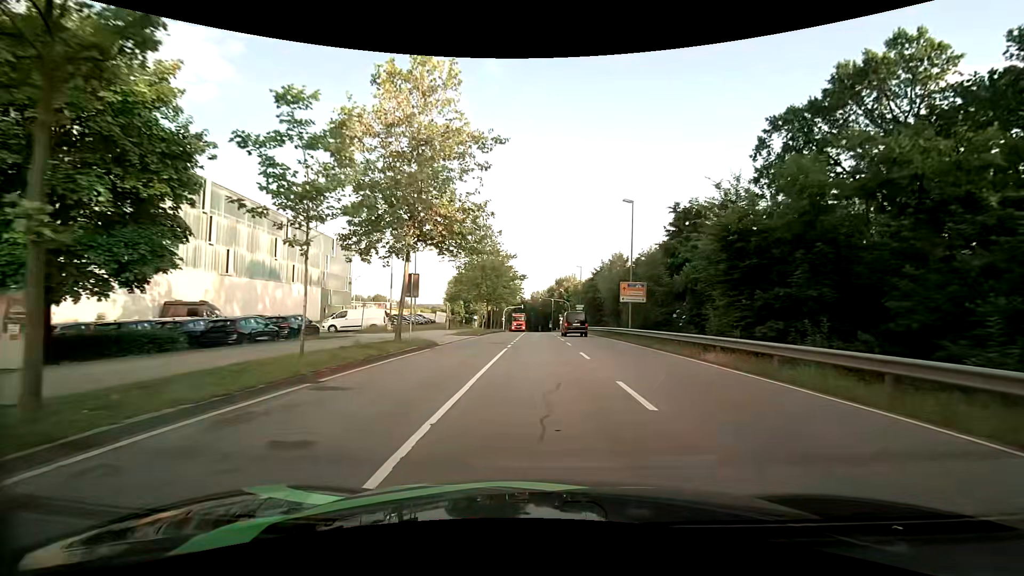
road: secondary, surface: asphalt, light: Day
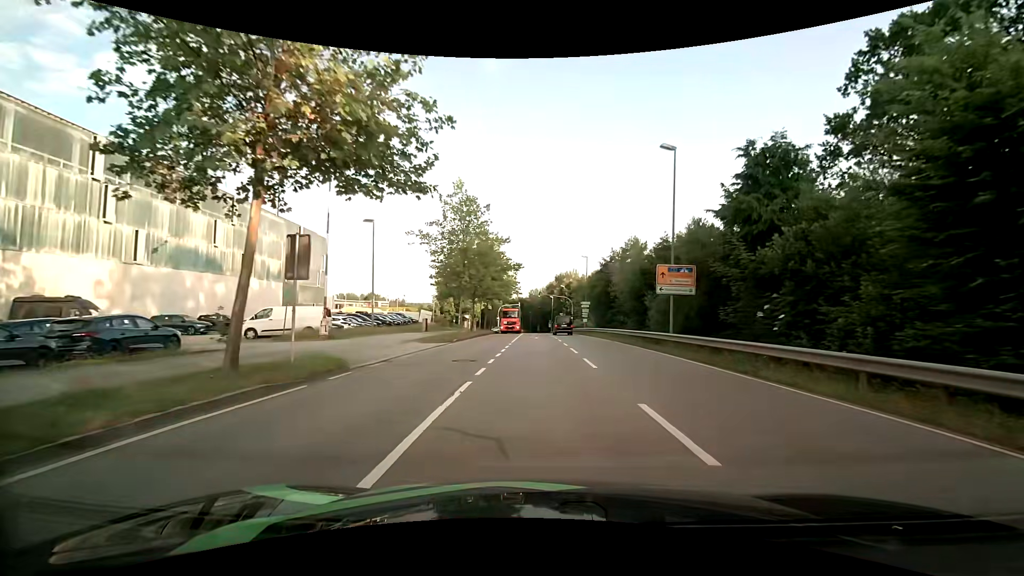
(0.0, +11.5) m; +1°
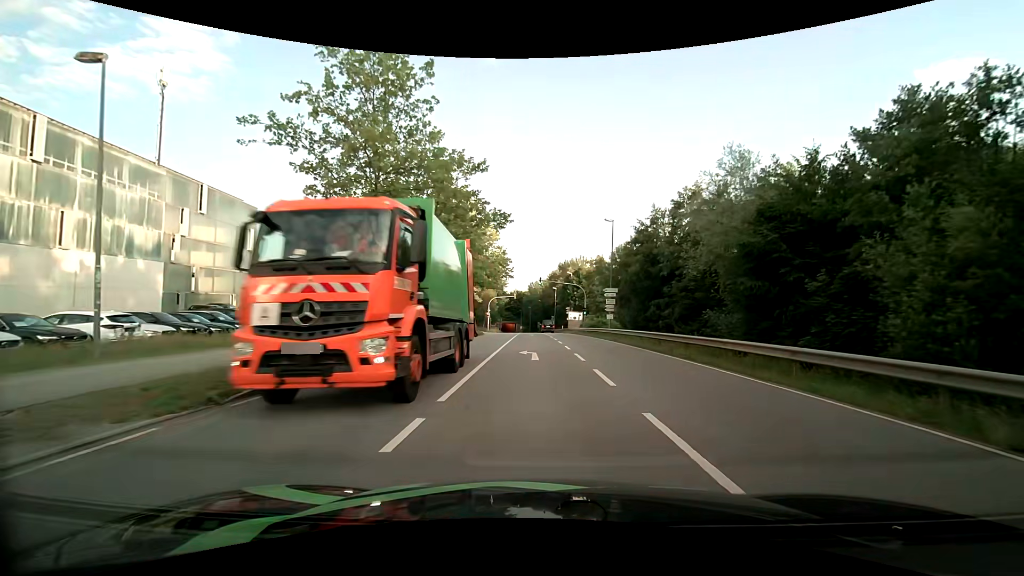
(-0.1, +22.0) m; 0°
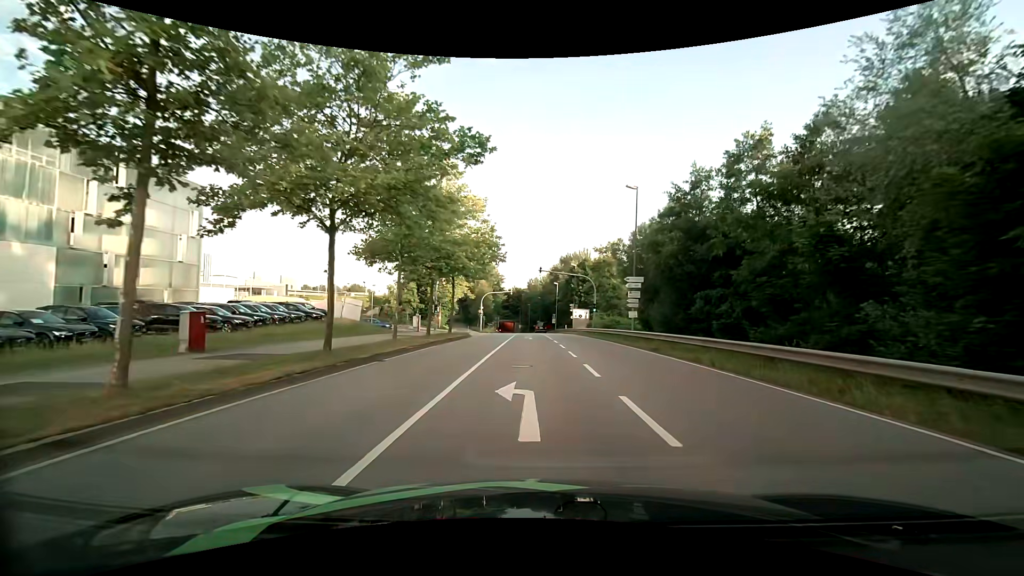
(0.0, +10.5) m; 0°
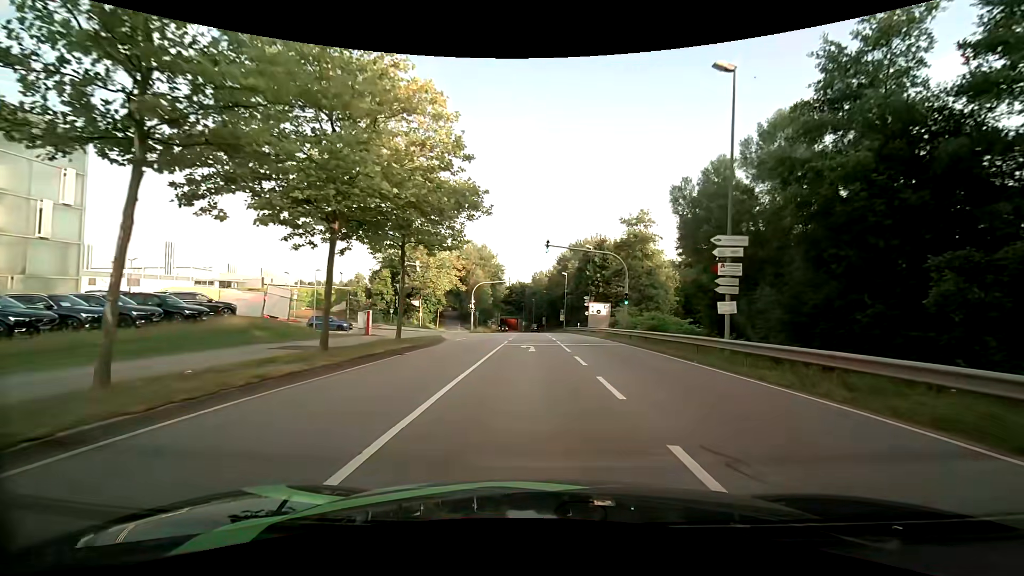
(-0.1, +15.3) m; -1°
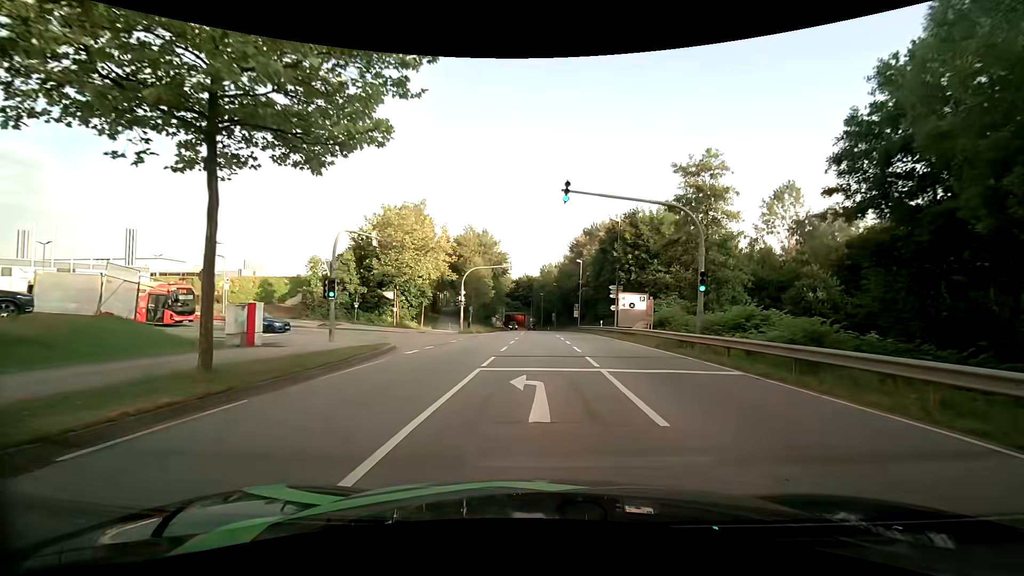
(-0.1, +13.9) m; -1°
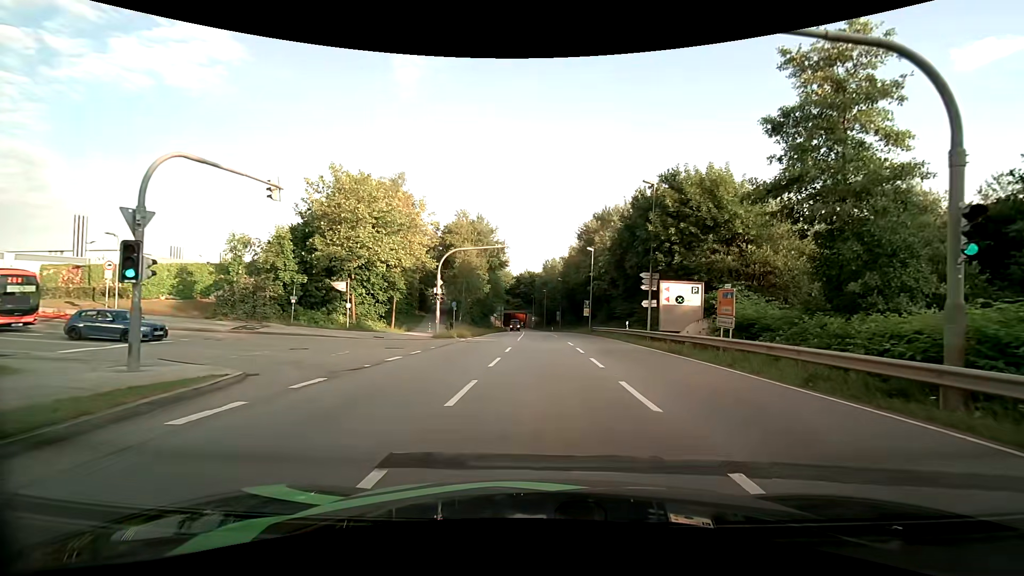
(-0.1, +11.9) m; +1°
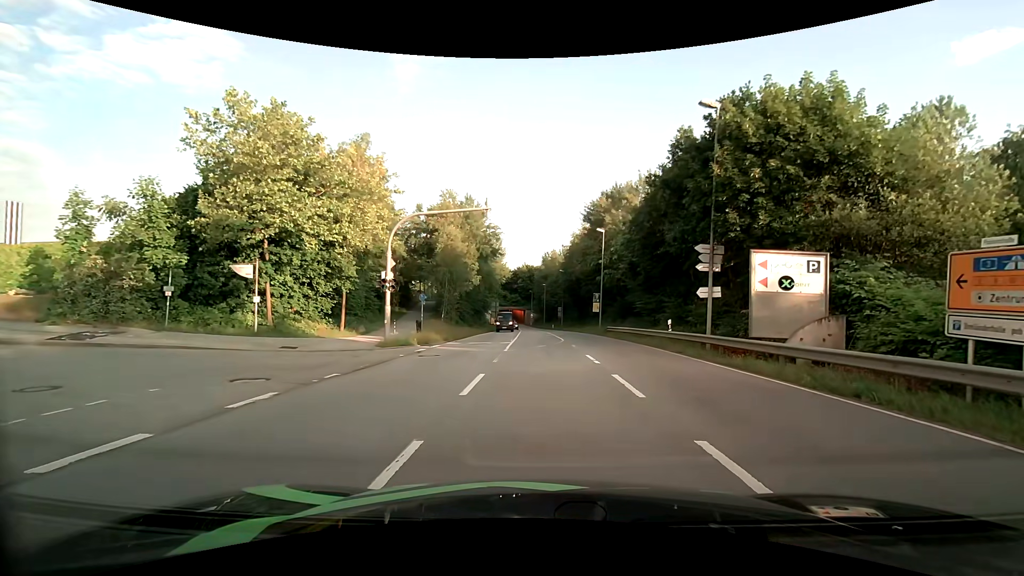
(-0.2, +10.8) m; 0°
(-1, +10) (-9, +15) (-19, +16) (-29, +17) (-39, +17) (-49, +17) (-59, +17) (-69, +17) (-79, +16) (-89, +15) m
